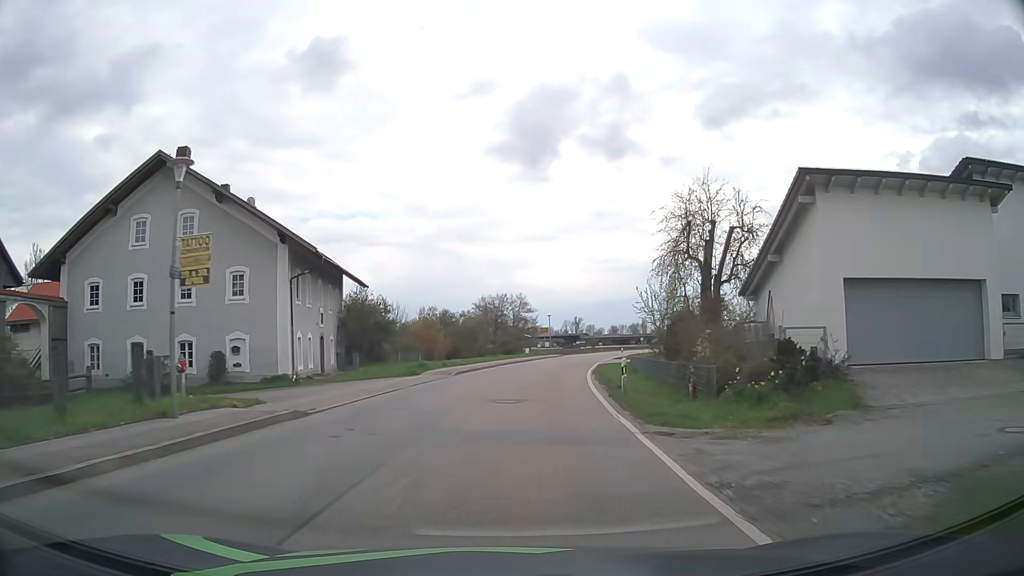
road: tertiary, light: Day
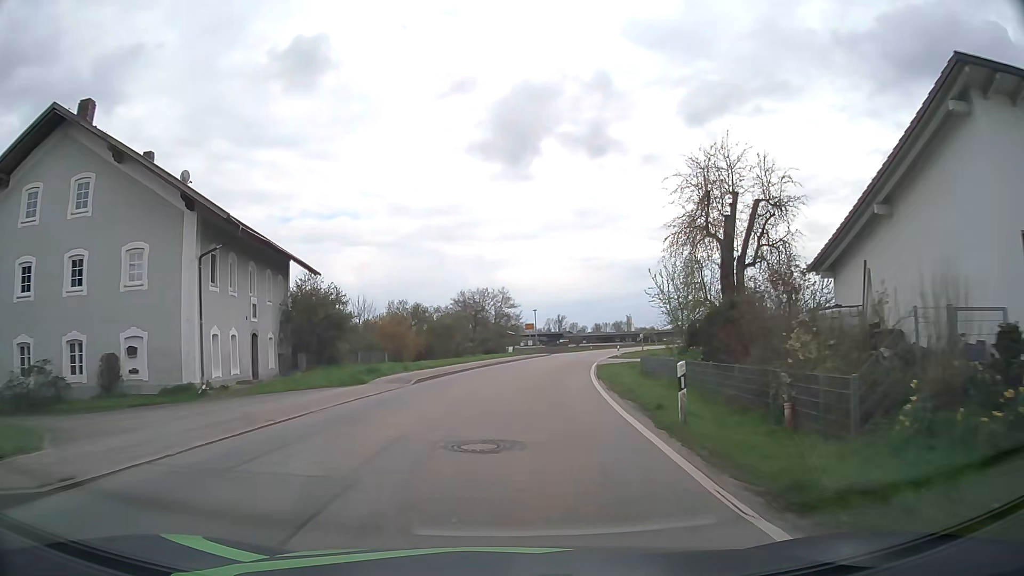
(+0.1, +7.9) m; +2°
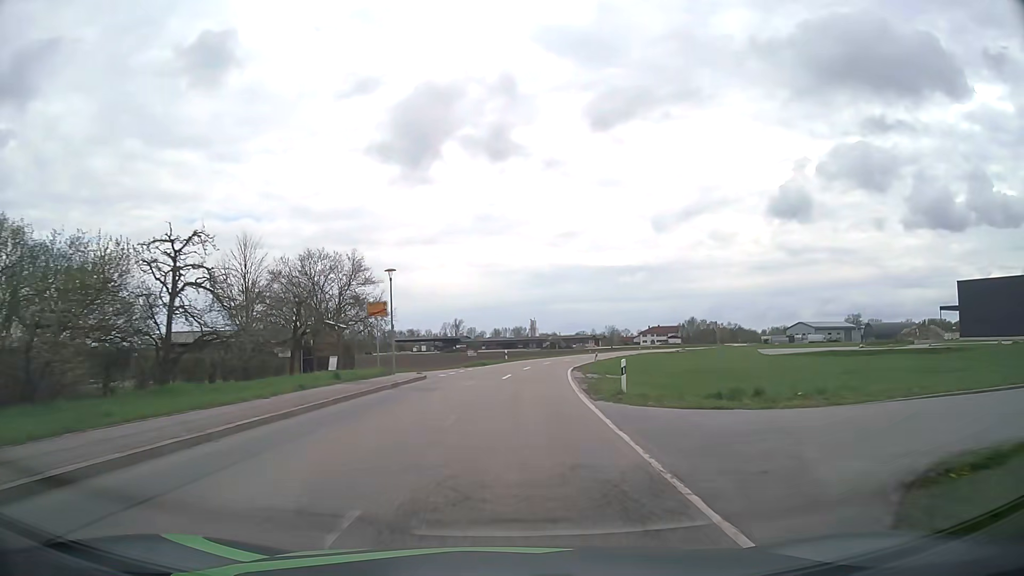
(+3.3, +40.6) m; +8°
(0, +10) (+1, +20) (+1, +30) (+2, +40) (+4, +50) (+5, +60) (+8, +69) (+10, +79) (+13, +89) (+16, +98) m
